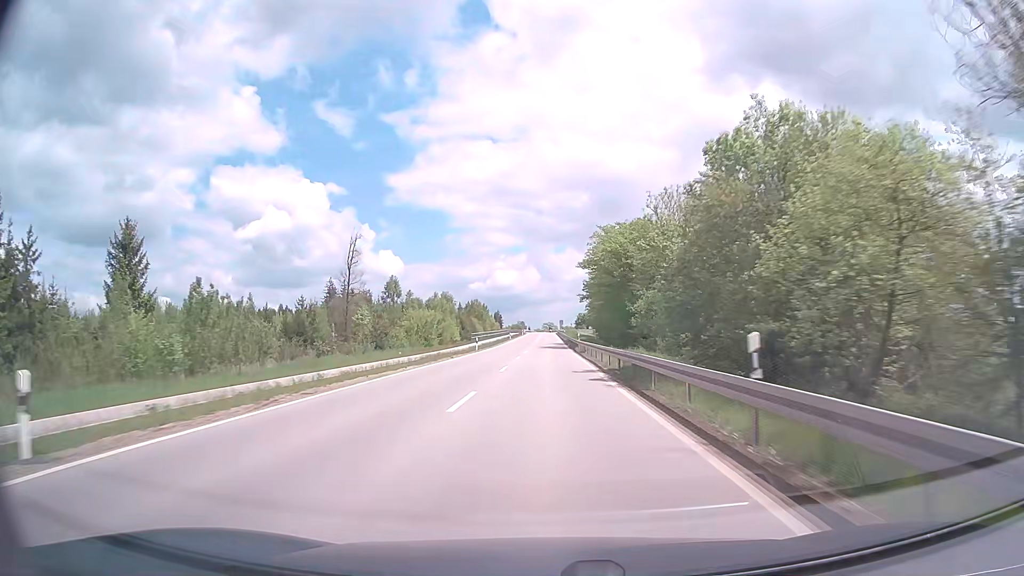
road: tertiary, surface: asphalt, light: Day
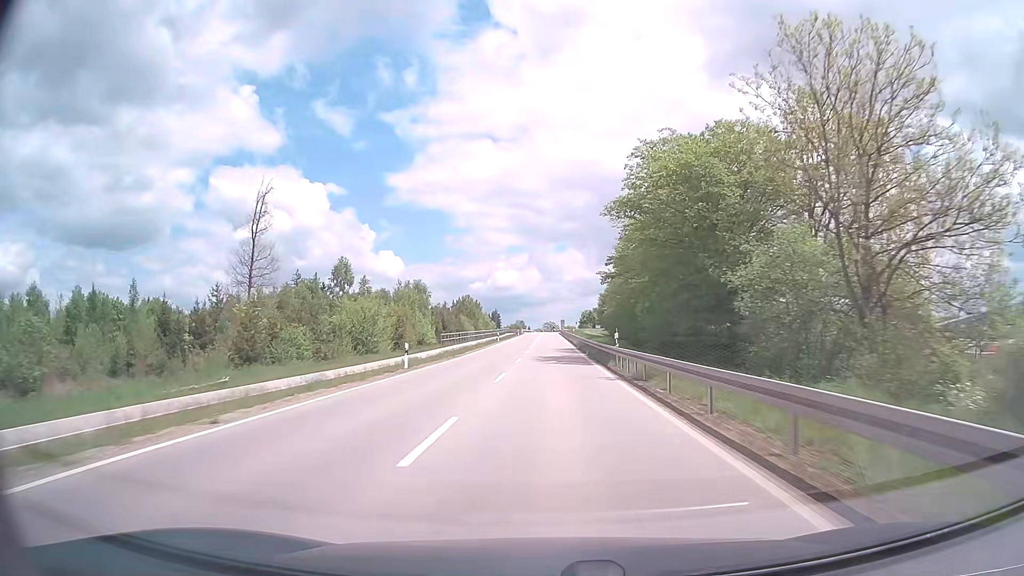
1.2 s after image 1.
(0.0, +28.9) m; 0°
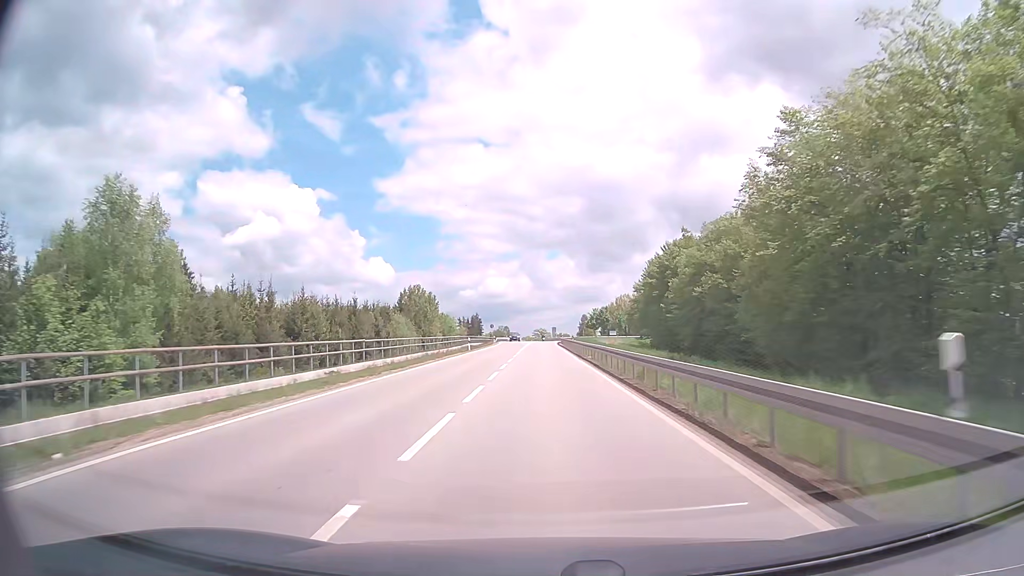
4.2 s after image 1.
(+0.4, +71.6) m; +1°
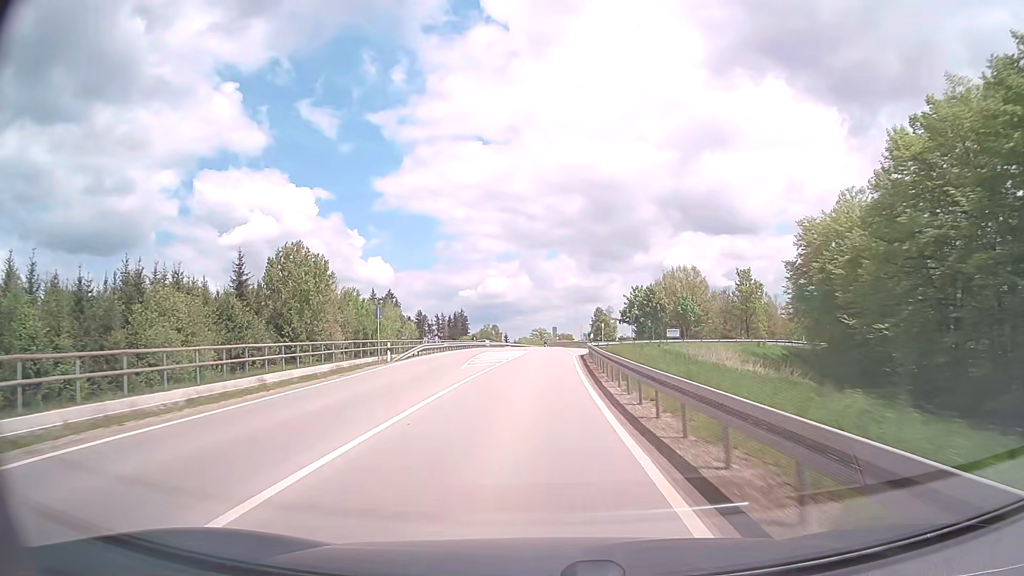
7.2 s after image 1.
(+0.3, +69.2) m; 0°
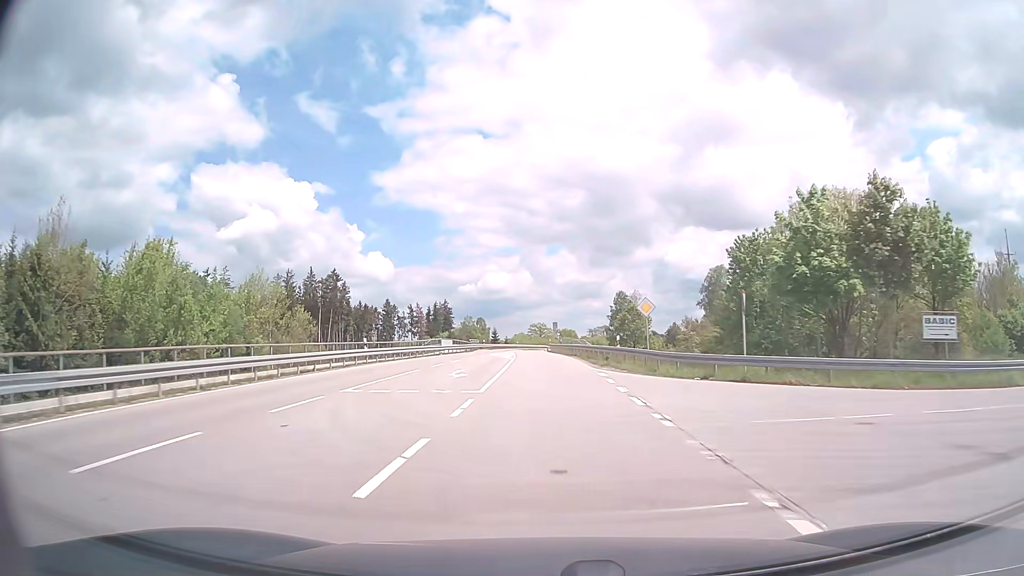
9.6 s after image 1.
(+0.1, +53.2) m; 0°
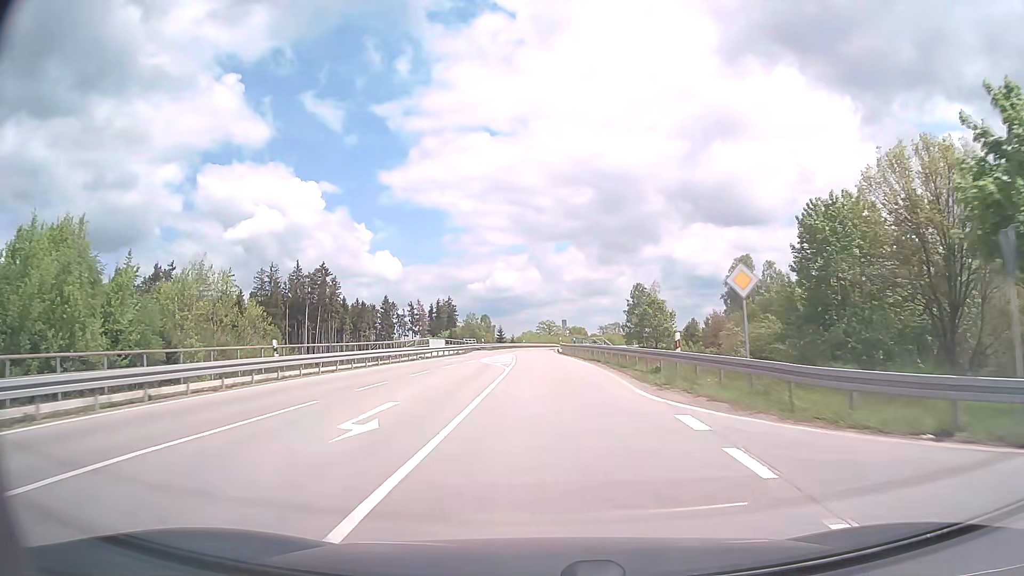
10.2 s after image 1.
(-0.1, +13.0) m; -1°
